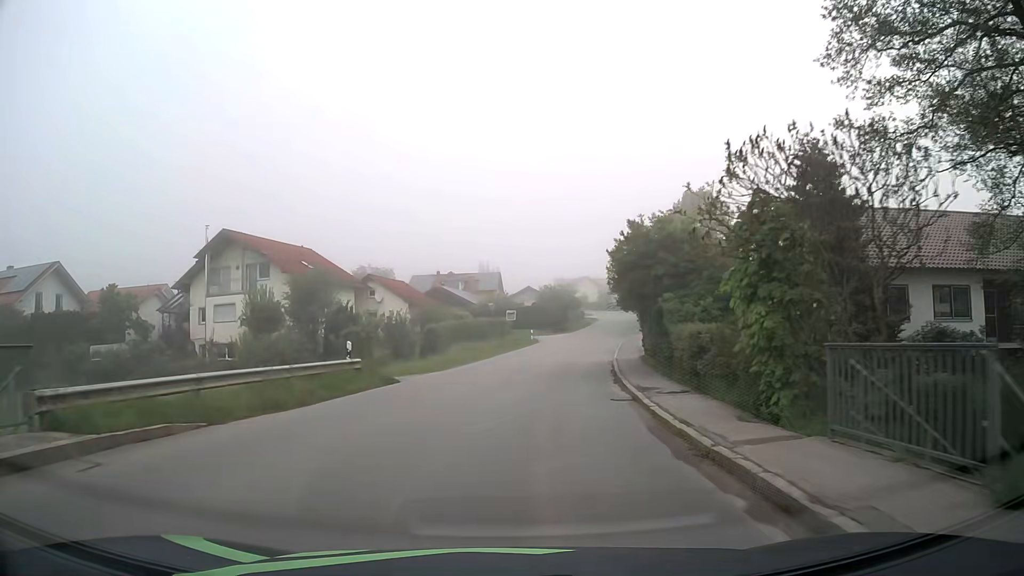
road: tertiary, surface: asphalt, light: Day
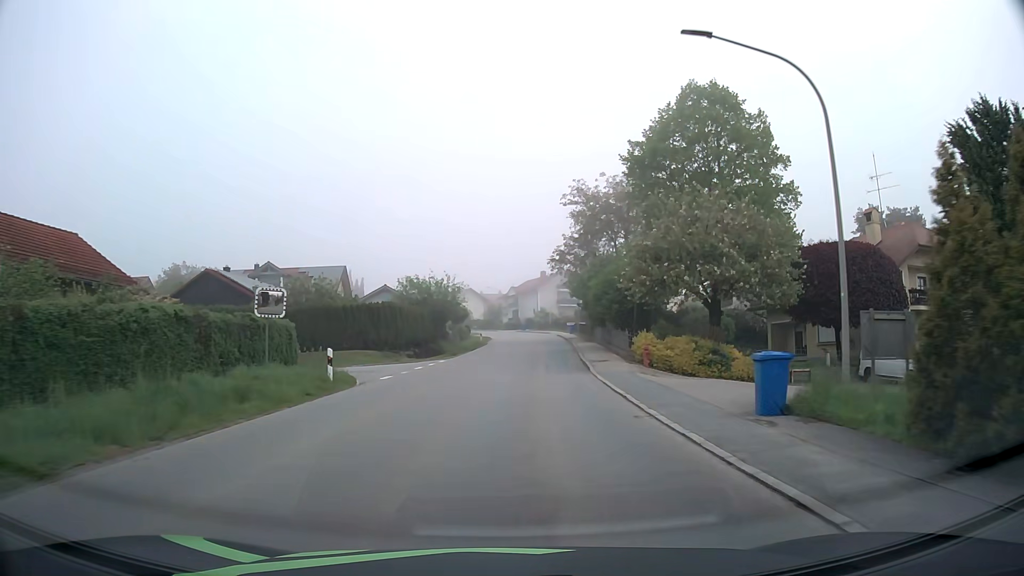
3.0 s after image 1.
(+3.4, +37.7) m; +10°
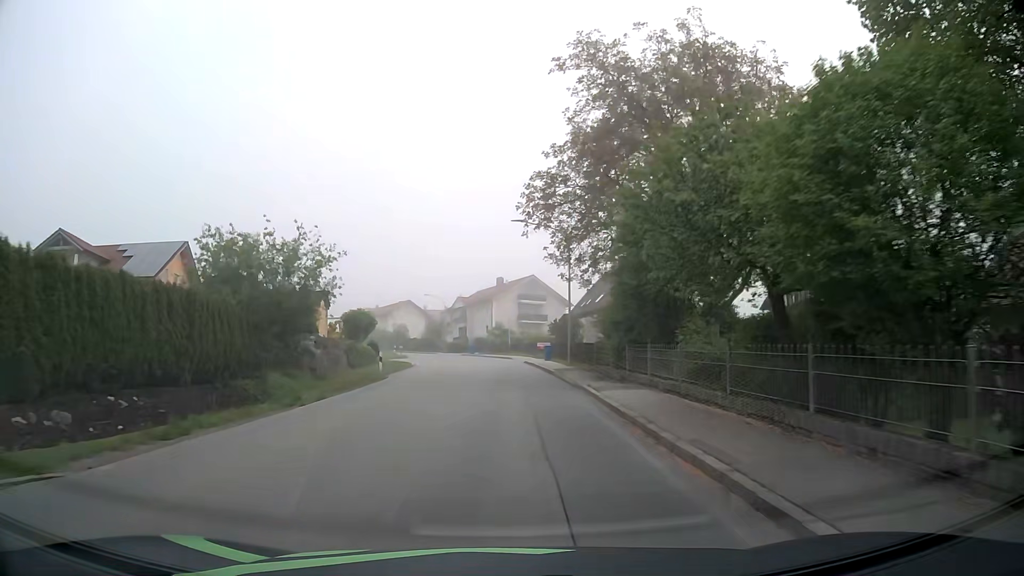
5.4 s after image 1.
(+1.3, +29.9) m; +4°
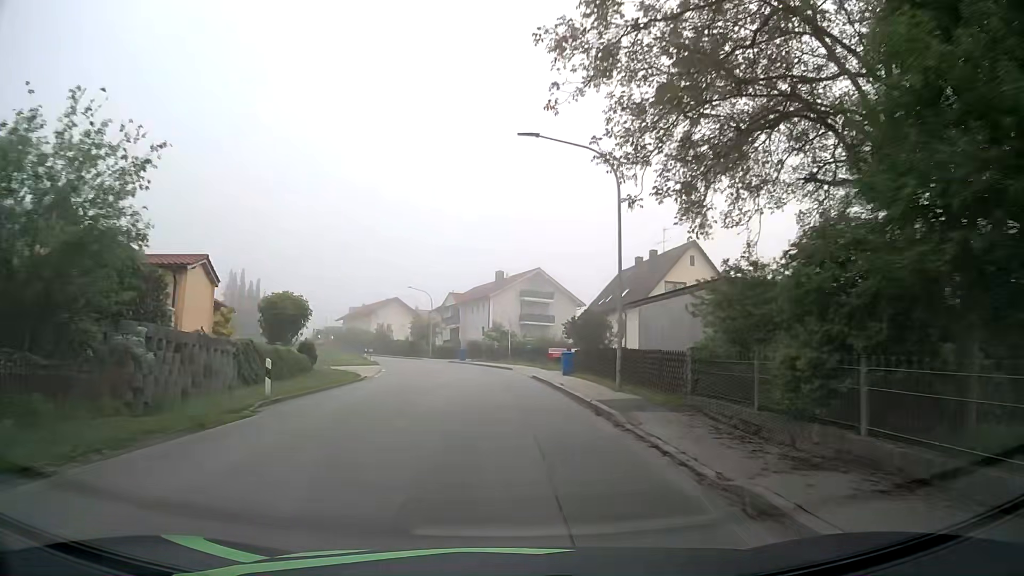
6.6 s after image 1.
(+0.1, +14.9) m; +1°
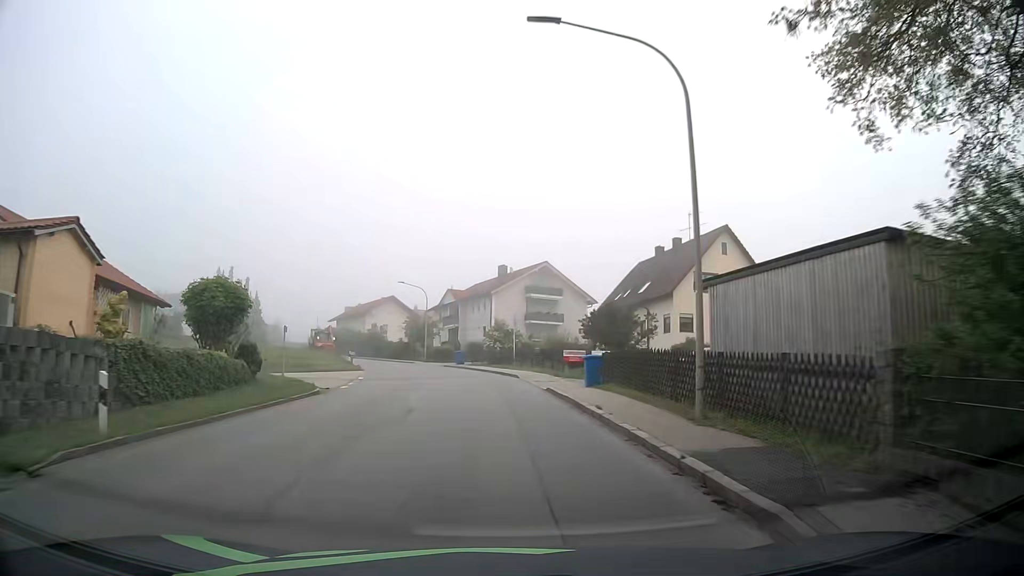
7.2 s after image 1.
(-0.1, +7.5) m; -1°
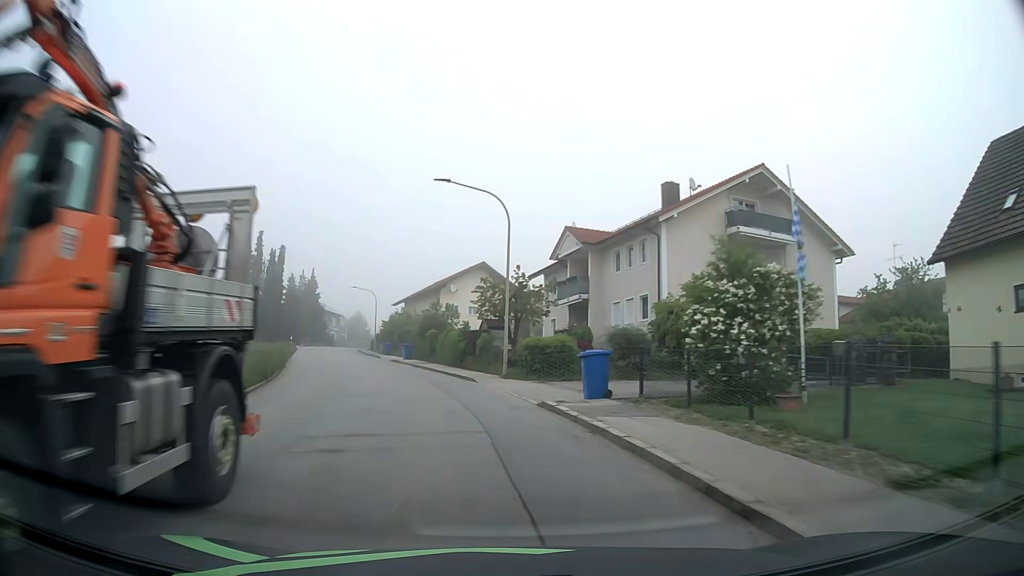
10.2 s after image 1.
(-2.2, +38.1) m; -10°
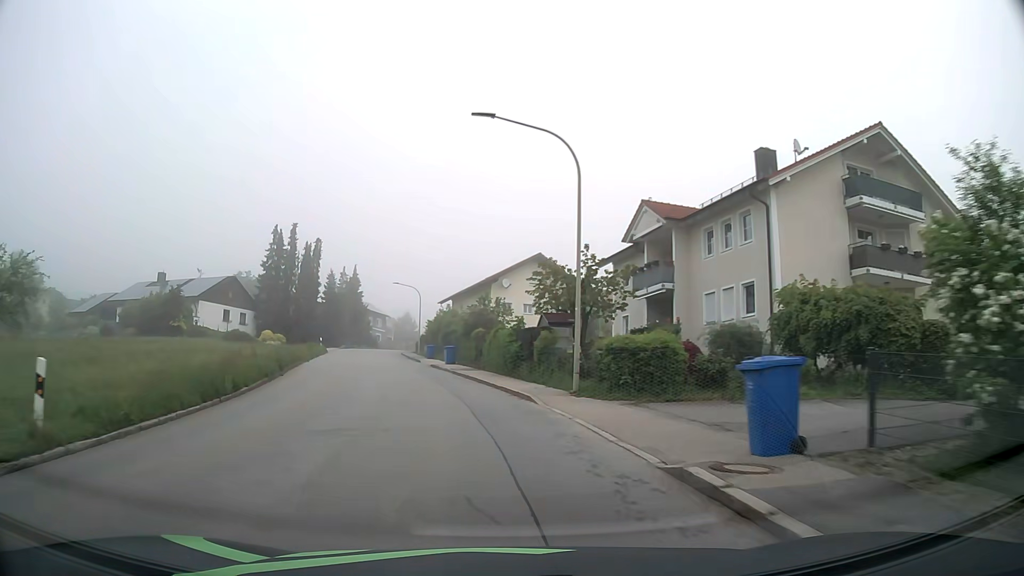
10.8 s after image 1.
(-0.3, +7.7) m; -4°
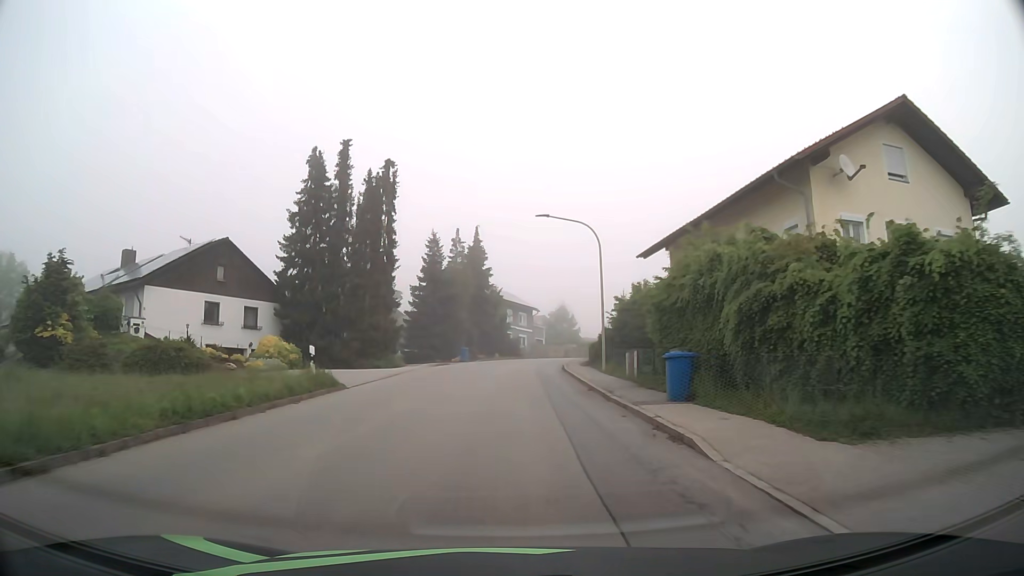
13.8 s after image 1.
(-6.3, +38.0) m; -13°
(0, +10) (0, +20) (0, +30) (+1, +40) (+2, +50) (+5, +60) (+8, +69) (+13, +78) (+17, +87) (+23, +95) m
